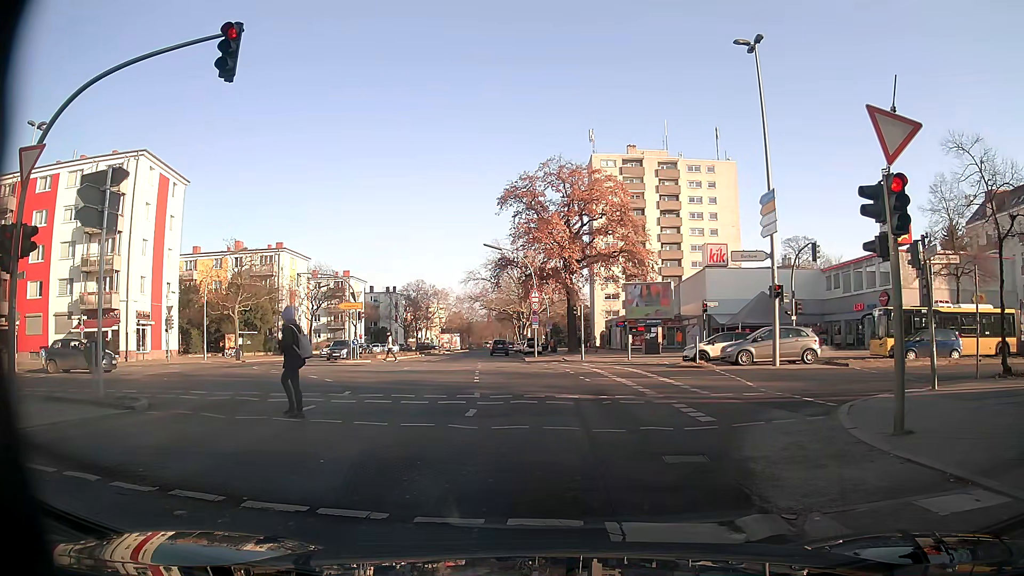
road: secondary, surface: asphalt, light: Day
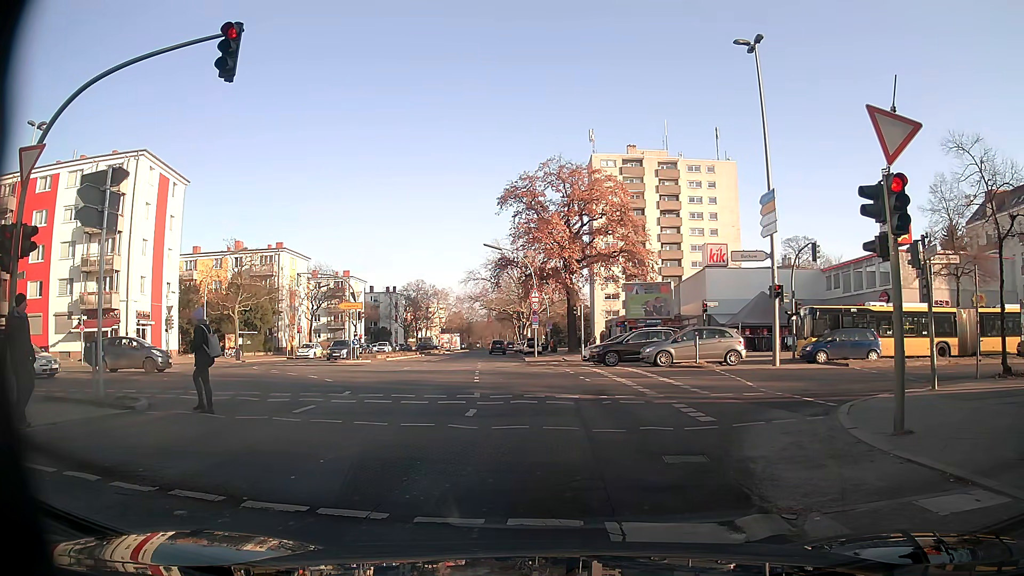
(0.0, 0.0) m; 0°
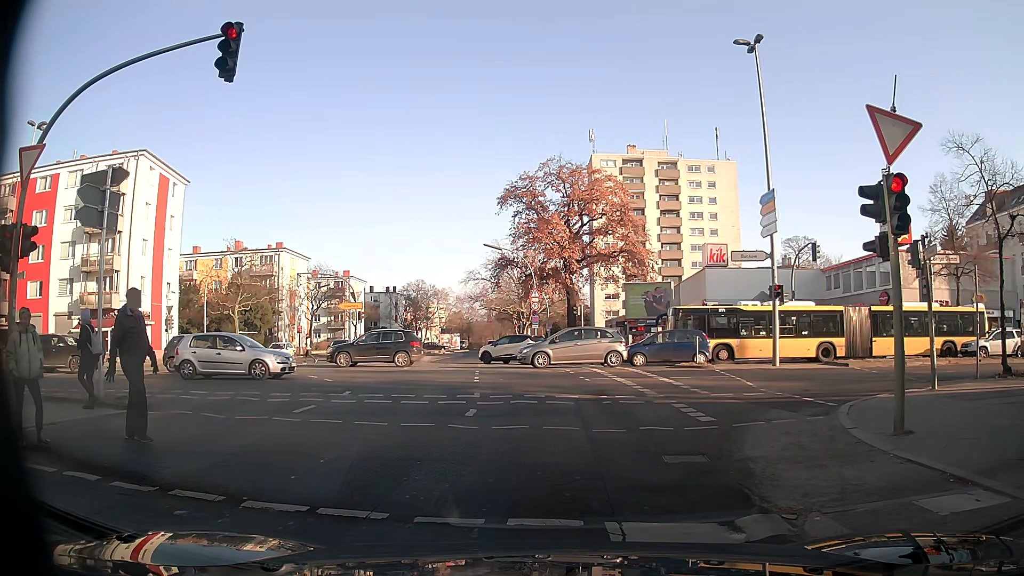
(0.0, 0.0) m; 0°
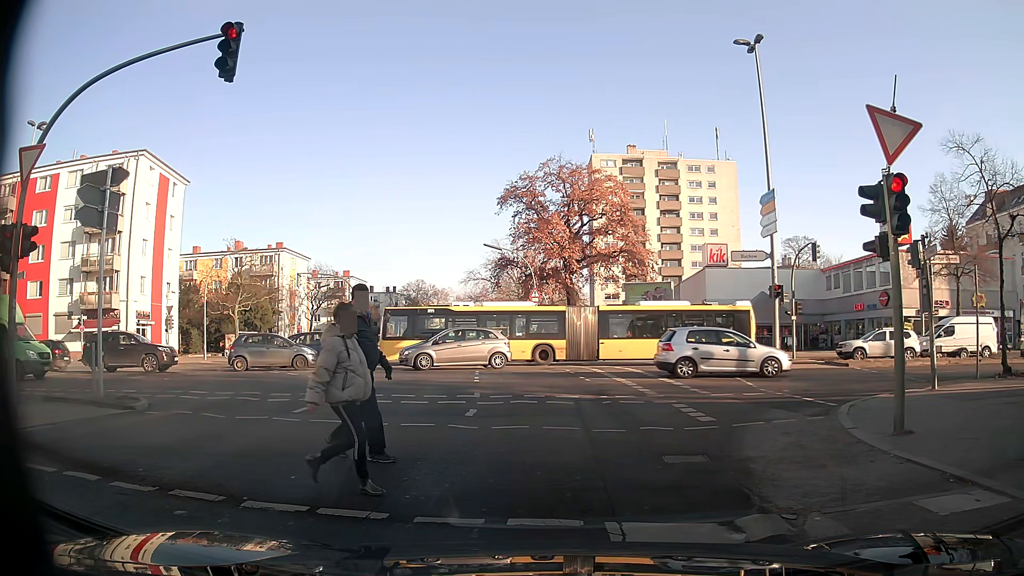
(0.0, 0.0) m; 0°
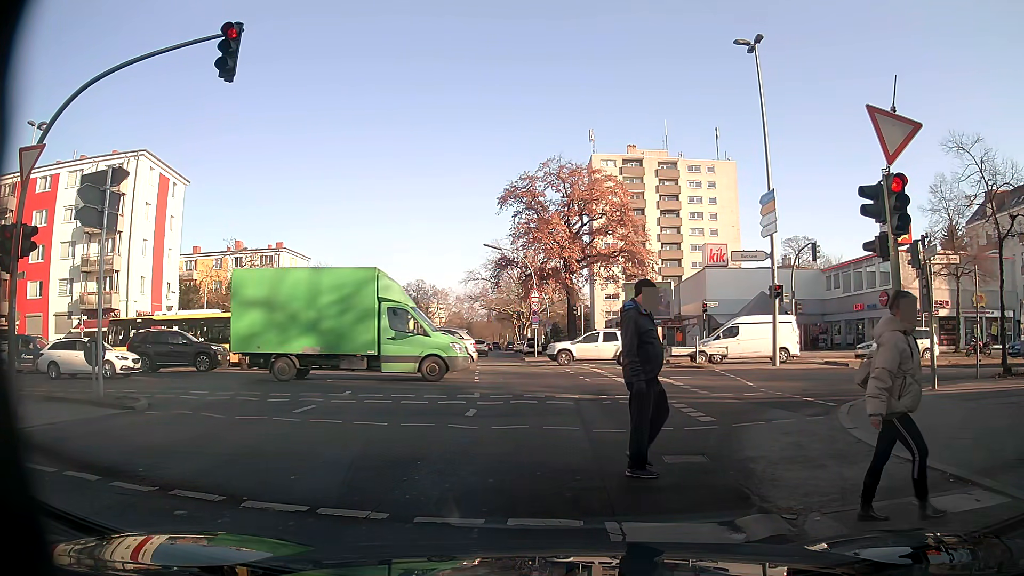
(0.0, 0.0) m; 0°
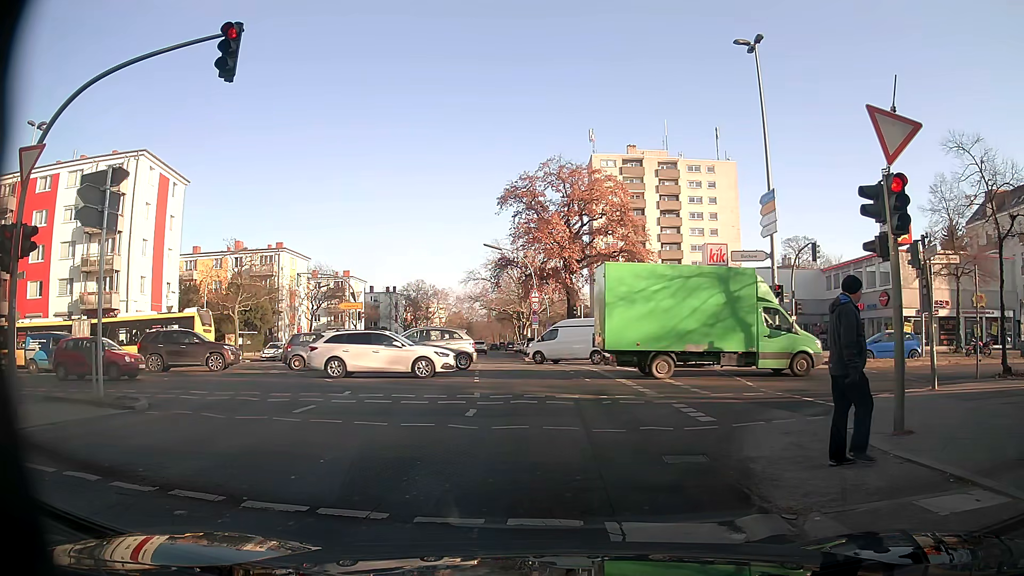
(0.0, 0.0) m; 0°
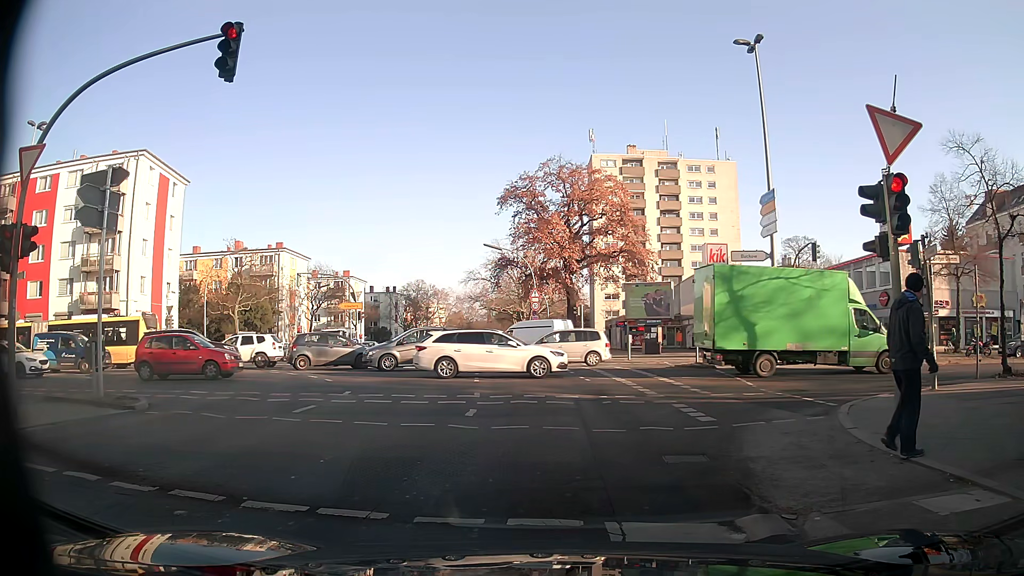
(0.0, 0.0) m; 0°
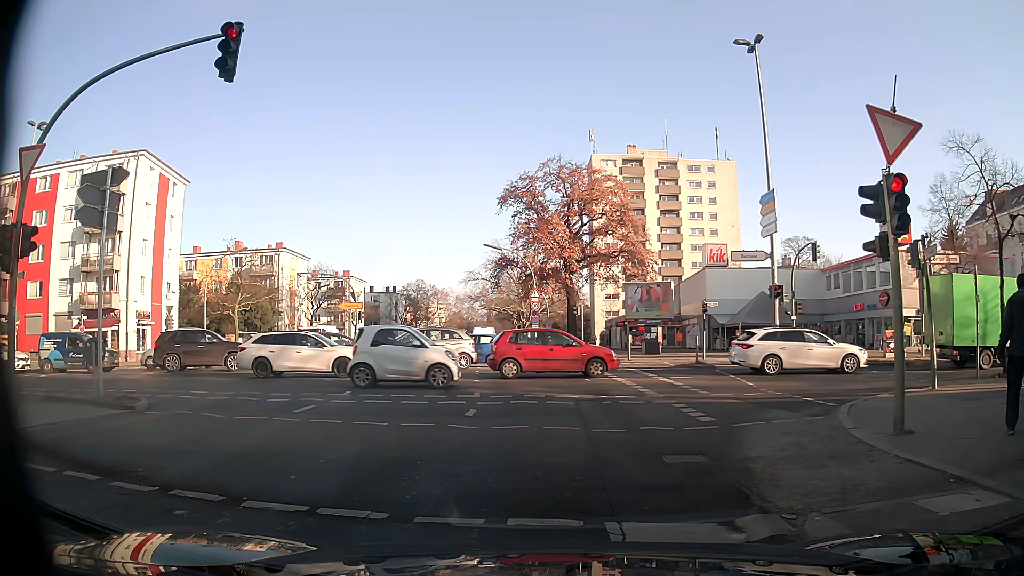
(0.0, 0.0) m; 0°
